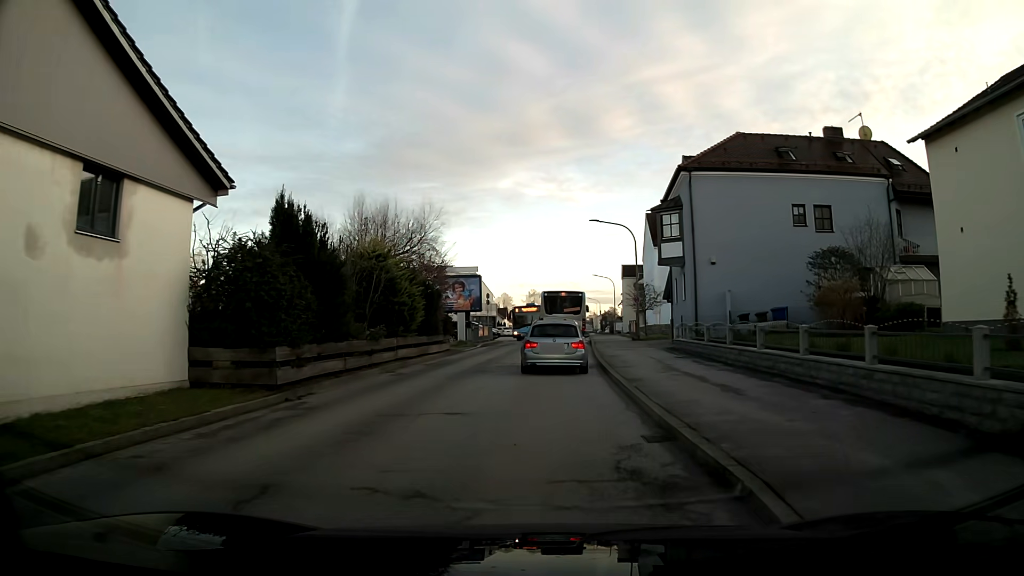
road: unclassified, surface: asphalt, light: Day
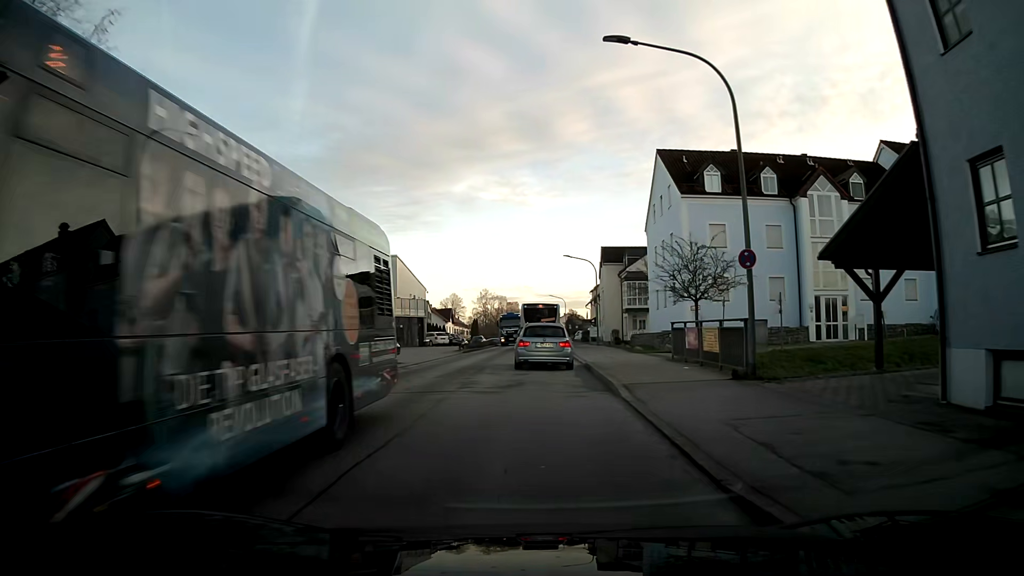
(+0.8, +27.4) m; +4°
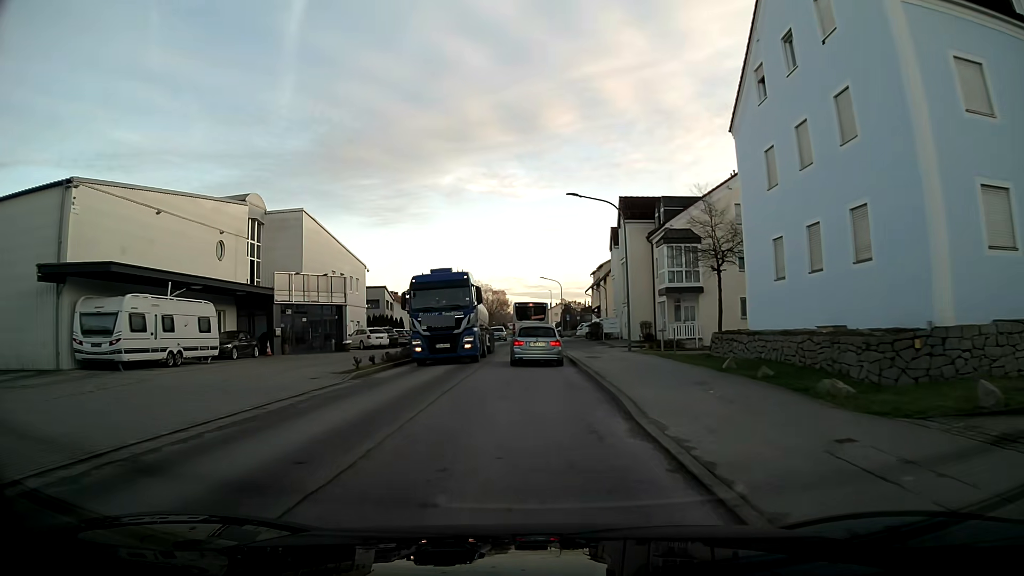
(+0.3, +24.4) m; +1°
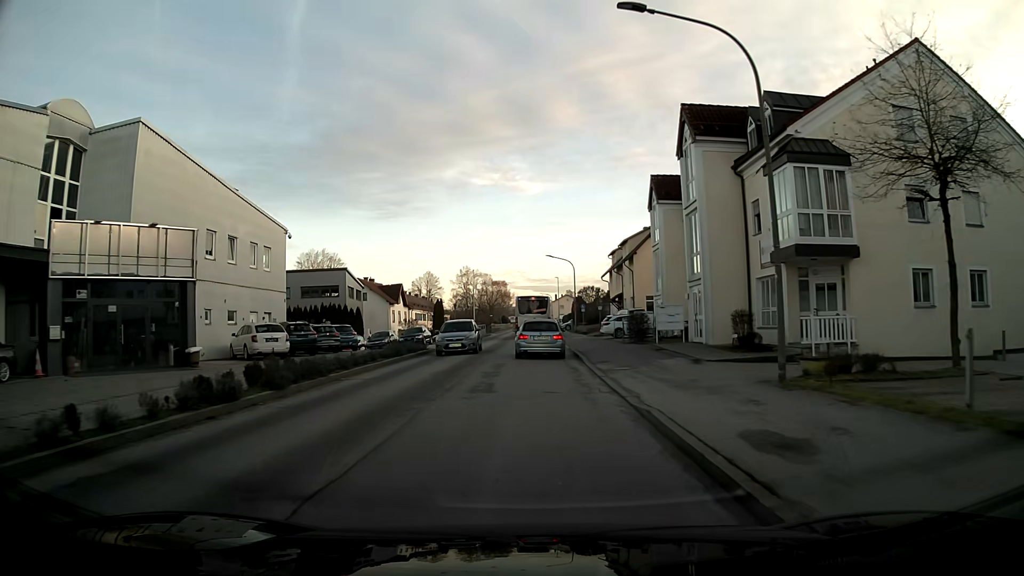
(0.0, +19.6) m; 0°
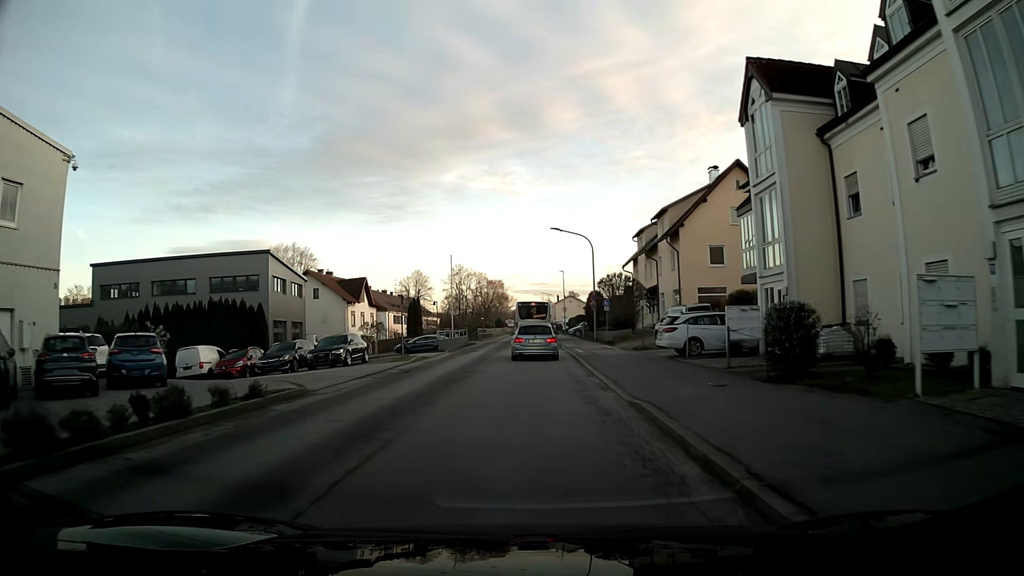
(0.0, +20.1) m; 0°
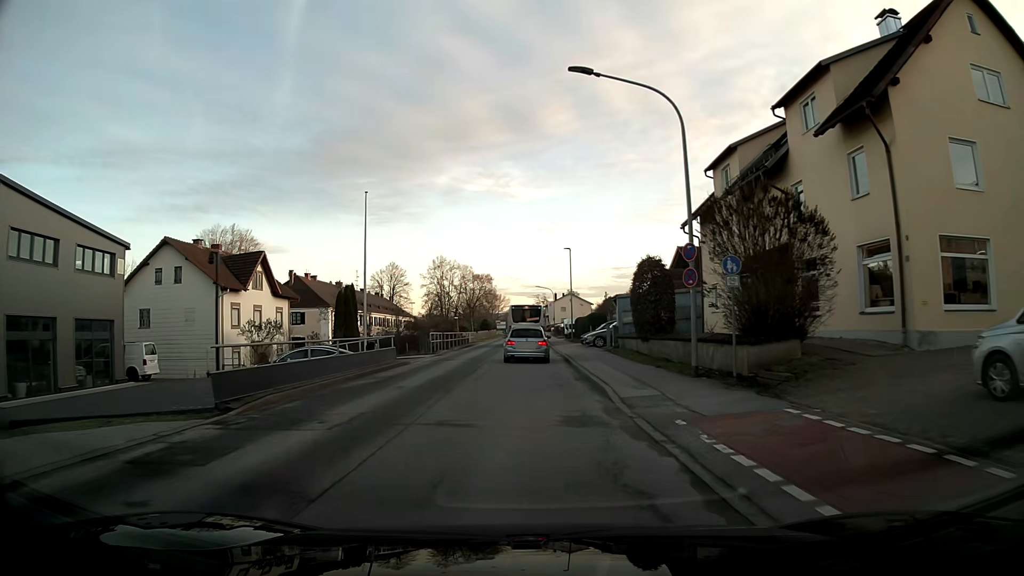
(+0.1, +27.5) m; 0°
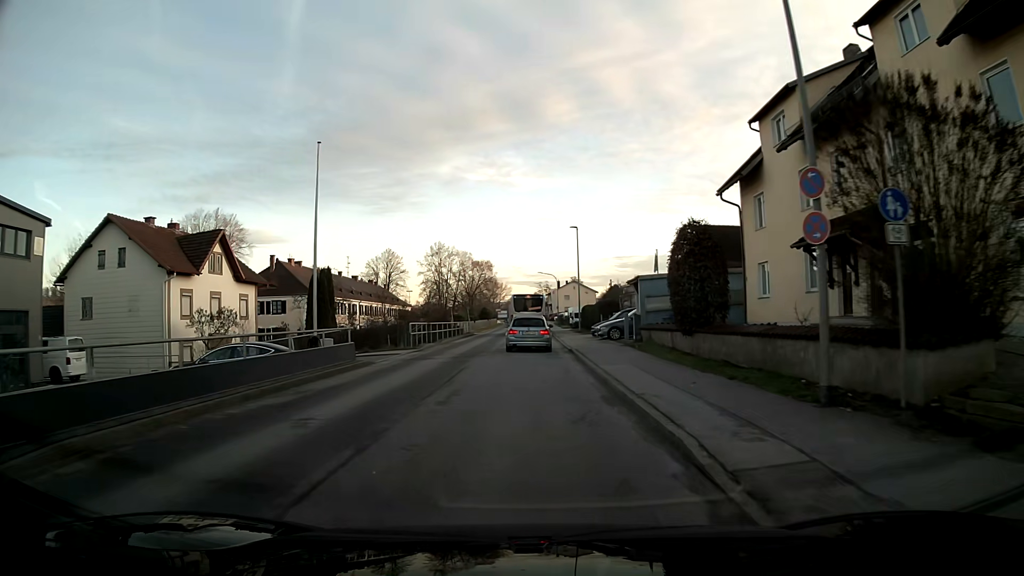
(0.0, +6.9) m; 0°
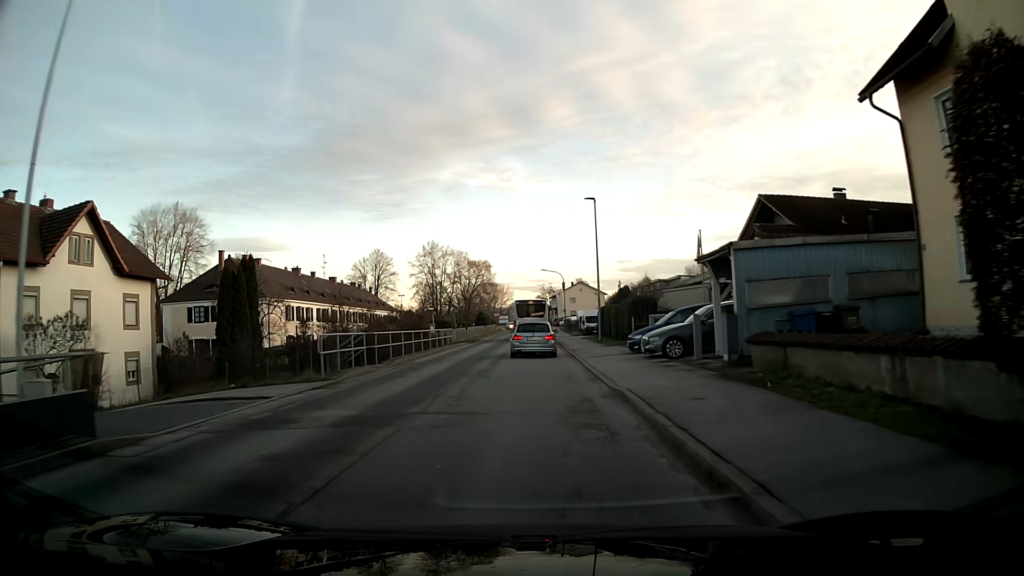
(0.0, +14.0) m; 0°
(0, +10) (0, +20) (0, +30) (0, +40) (0, +50) (0, +60) (0, +70) (0, +80) (0, +90) (0, +100) m
